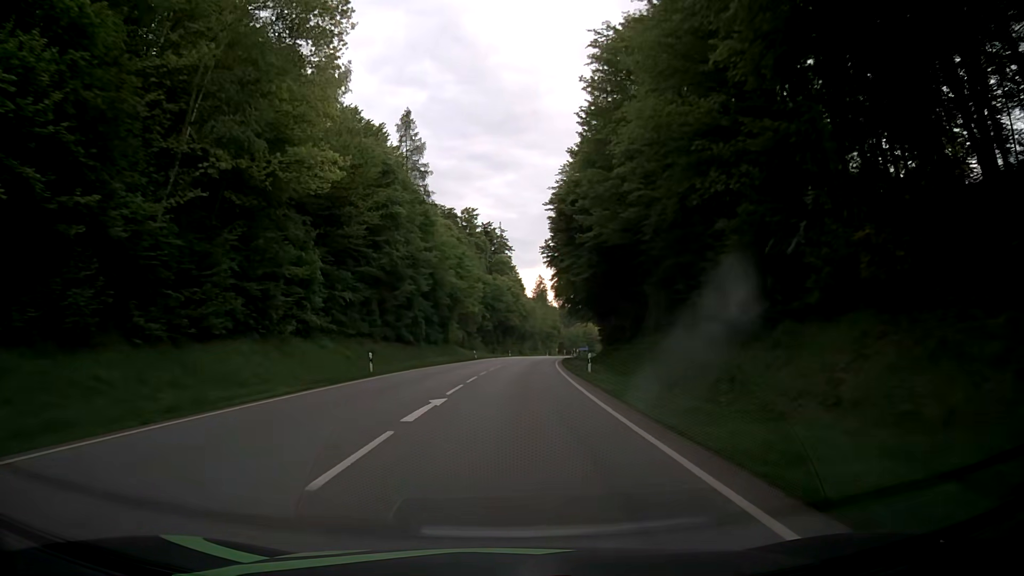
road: secondary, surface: asphalt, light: Day
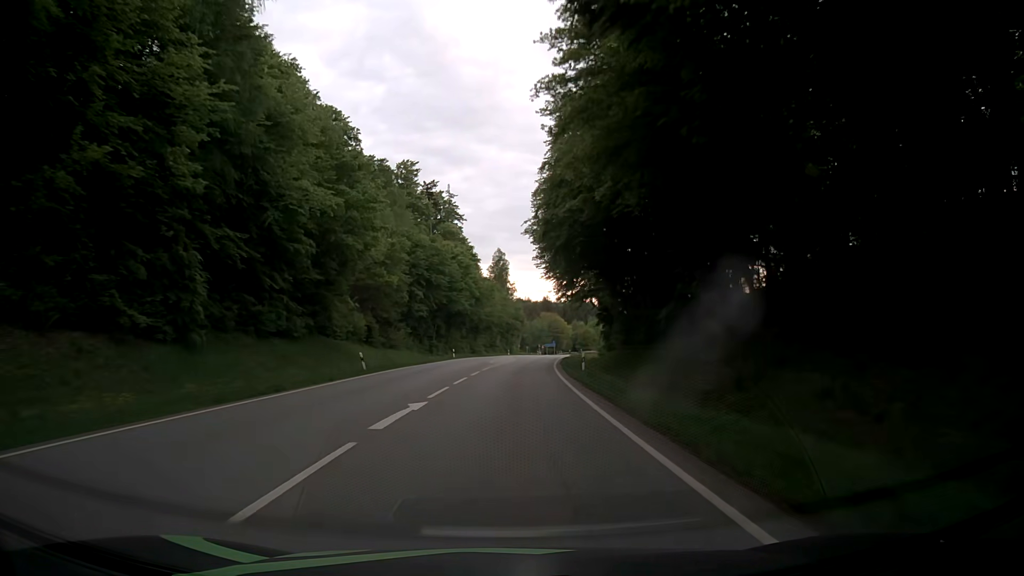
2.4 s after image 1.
(+1.1, +43.2) m; +3°
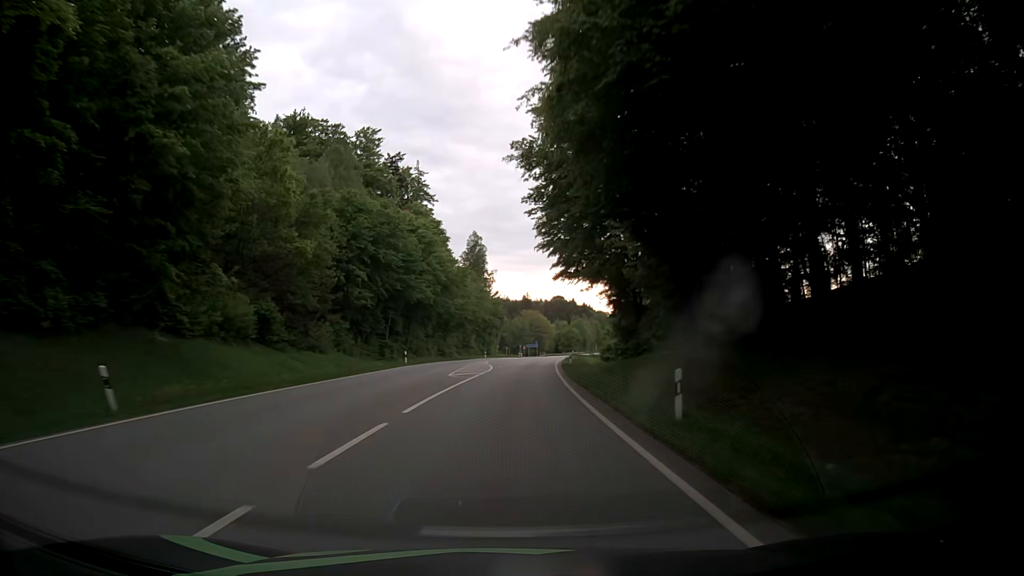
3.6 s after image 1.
(+0.5, +21.6) m; +4°
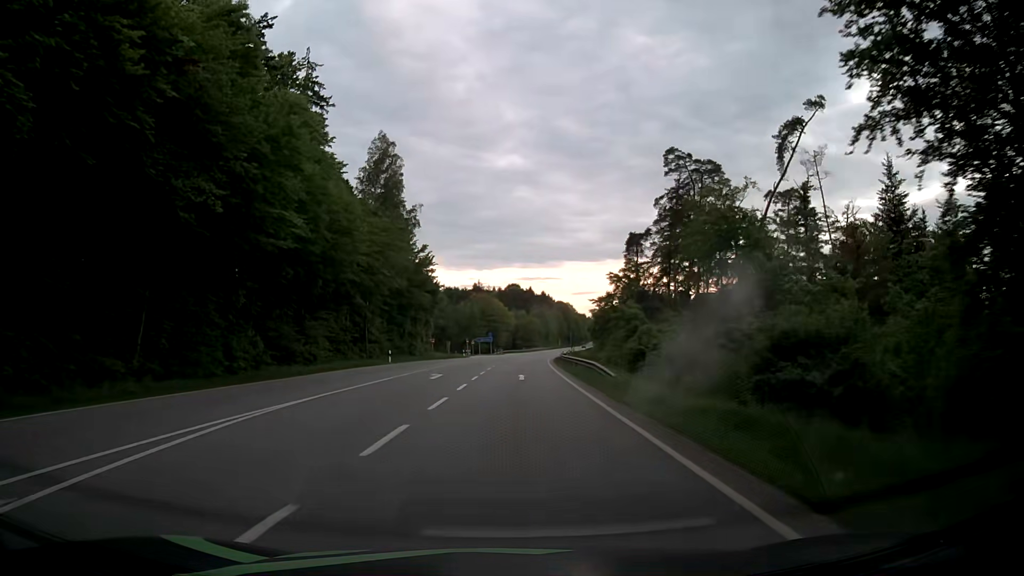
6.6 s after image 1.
(+0.7, +54.1) m; +3°
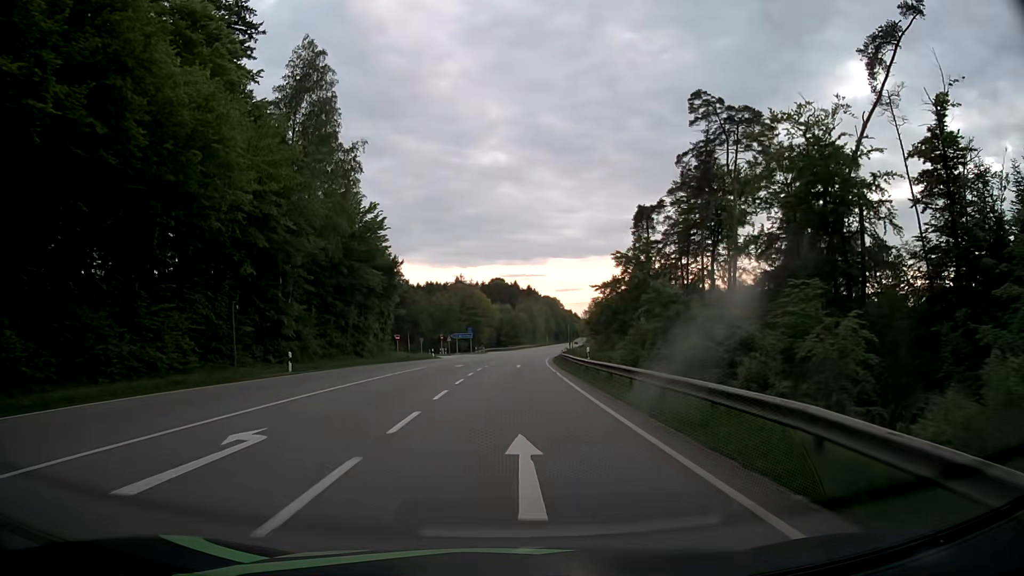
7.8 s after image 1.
(+0.3, +21.6) m; +2°
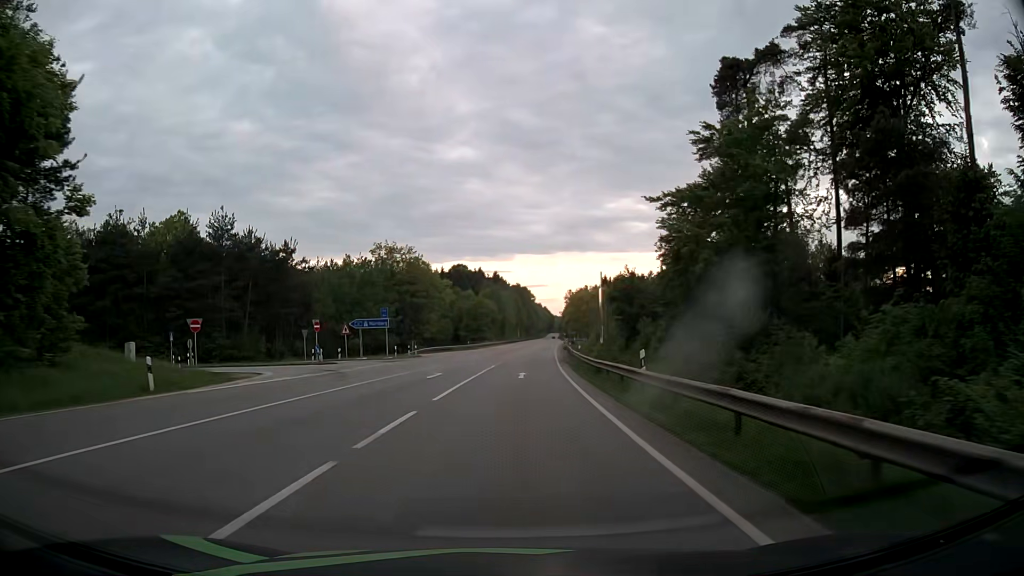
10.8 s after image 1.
(+1.3, +54.0) m; +3°
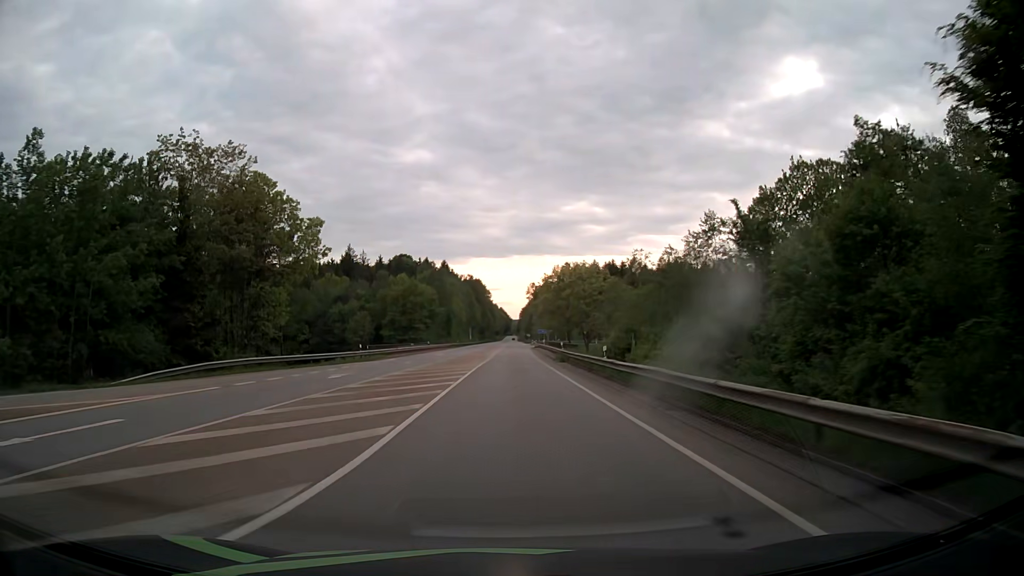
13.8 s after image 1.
(+1.9, +53.9) m; +4°
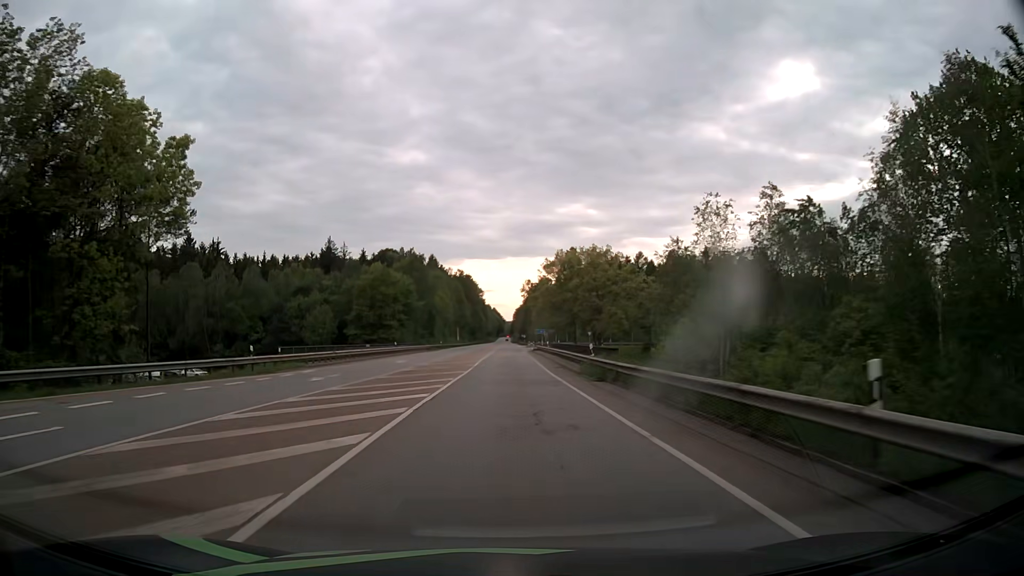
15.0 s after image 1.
(+0.1, +21.5) m; 0°
(0, +10) (0, +20) (0, +30) (0, +40) (0, +50) (0, +60) (0, +70) (0, +80) (0, +90) (0, +100) m
